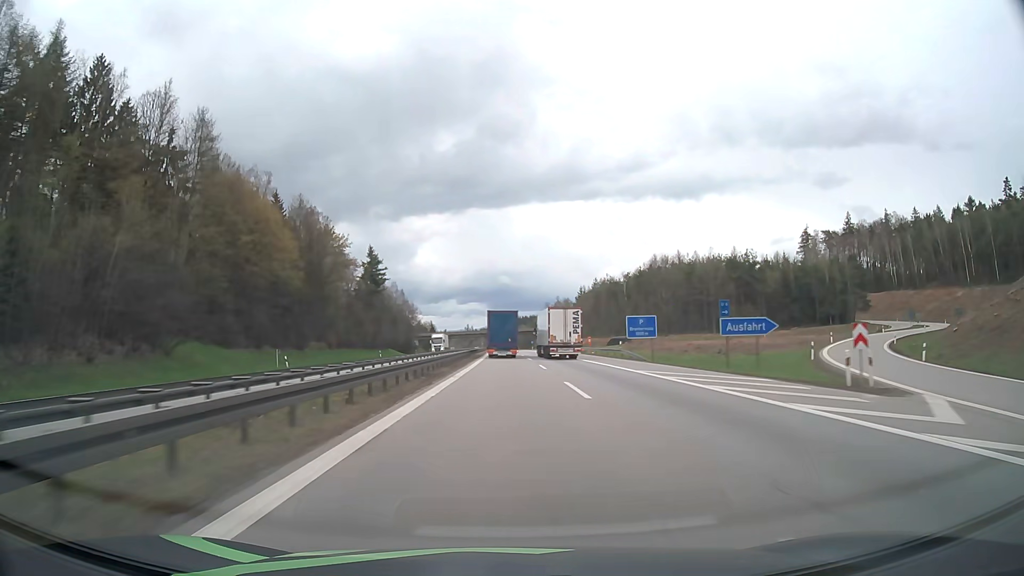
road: motorway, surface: asphalt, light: Day
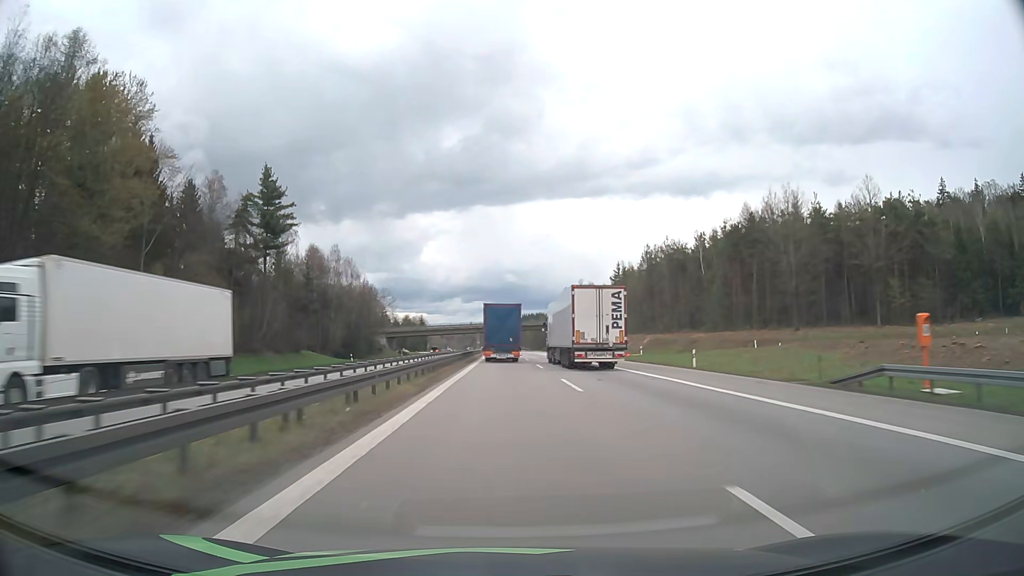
(-0.3, +70.1) m; 0°
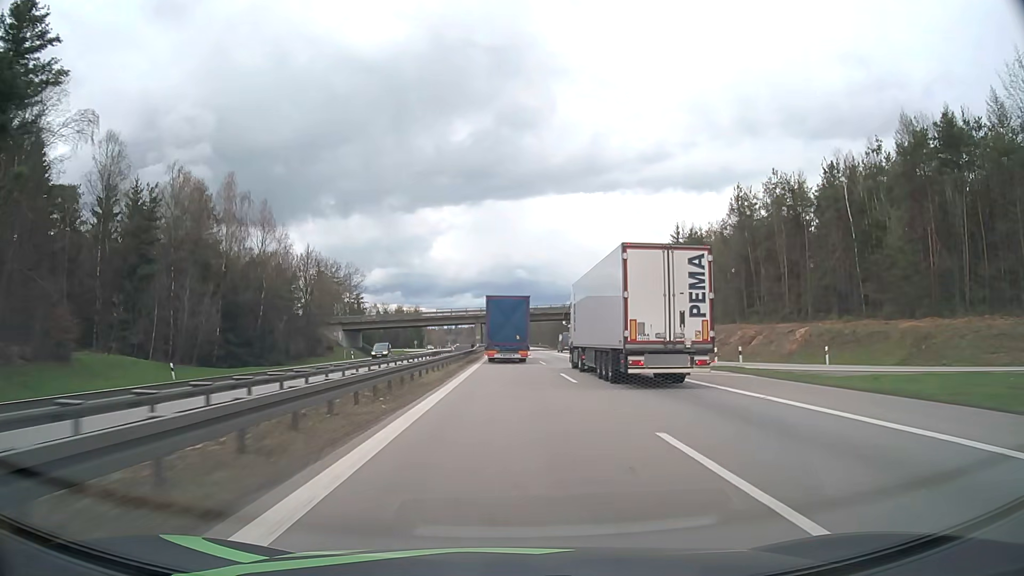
(-0.4, +50.9) m; -1°
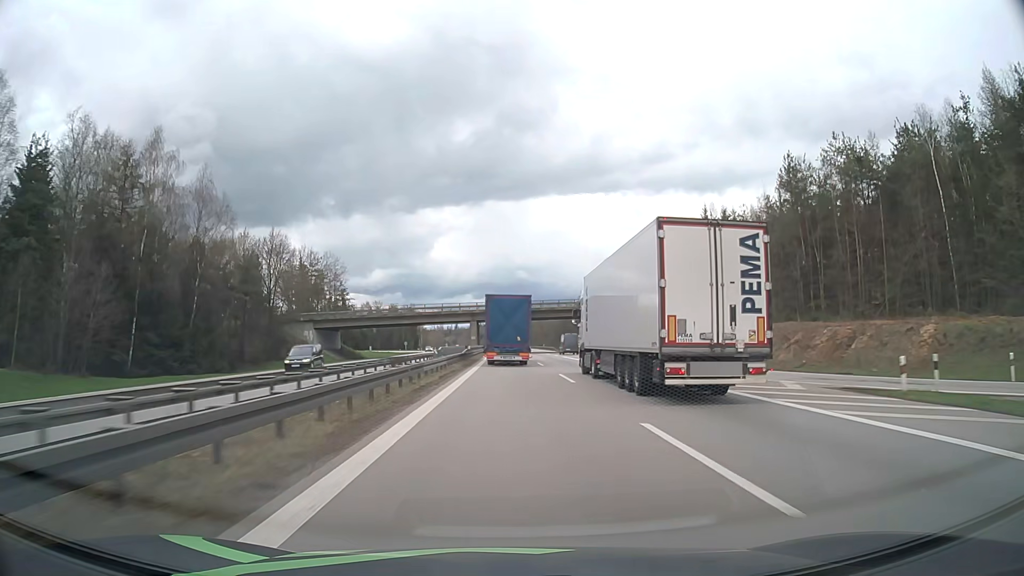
(0.0, +16.9) m; 0°
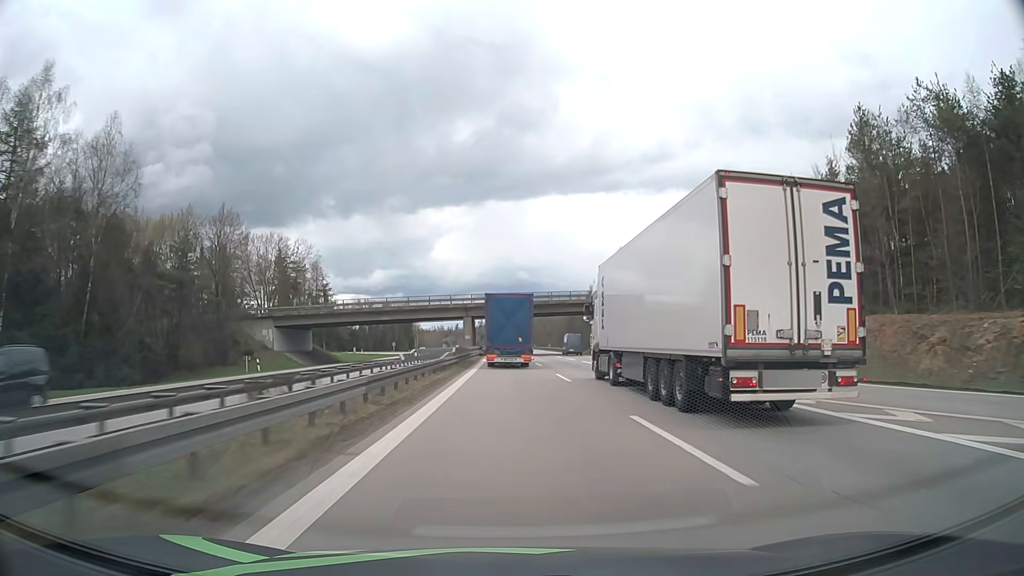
(0.0, +16.8) m; 0°
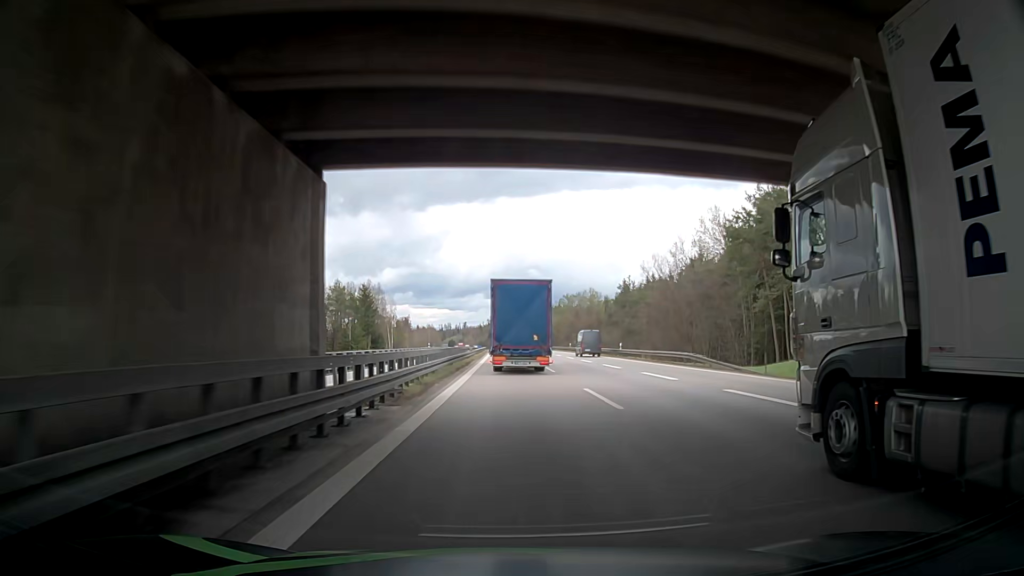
(-0.6, +82.4) m; -1°
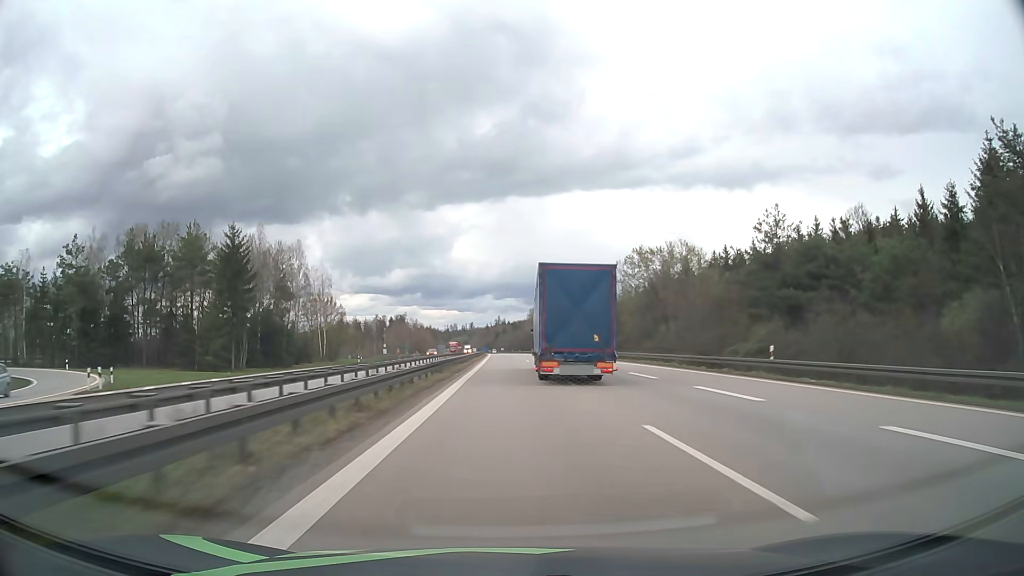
(-0.1, +80.9) m; 0°
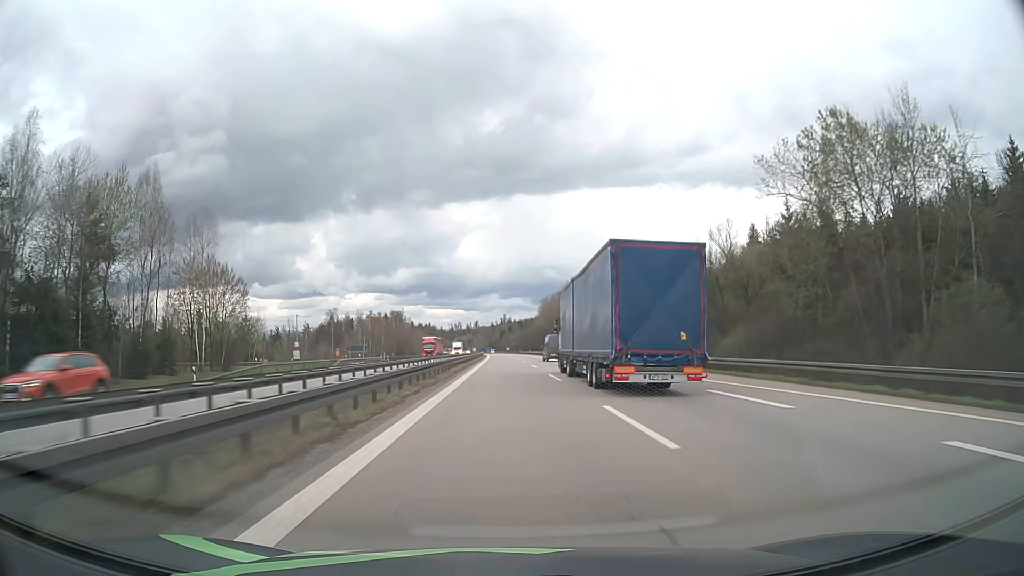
(-0.2, +50.1) m; 0°
(0, +10) (0, +20) (0, +30) (0, +40) (0, +50) (0, +60) (-1, +70) (-1, +80) (-1, +90) (-1, +100) m
